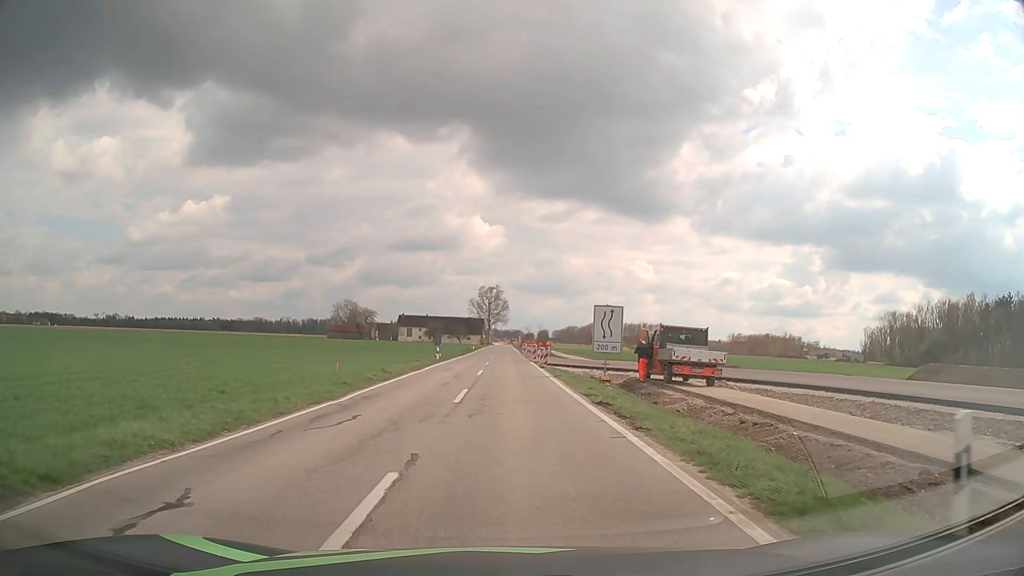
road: service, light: Day
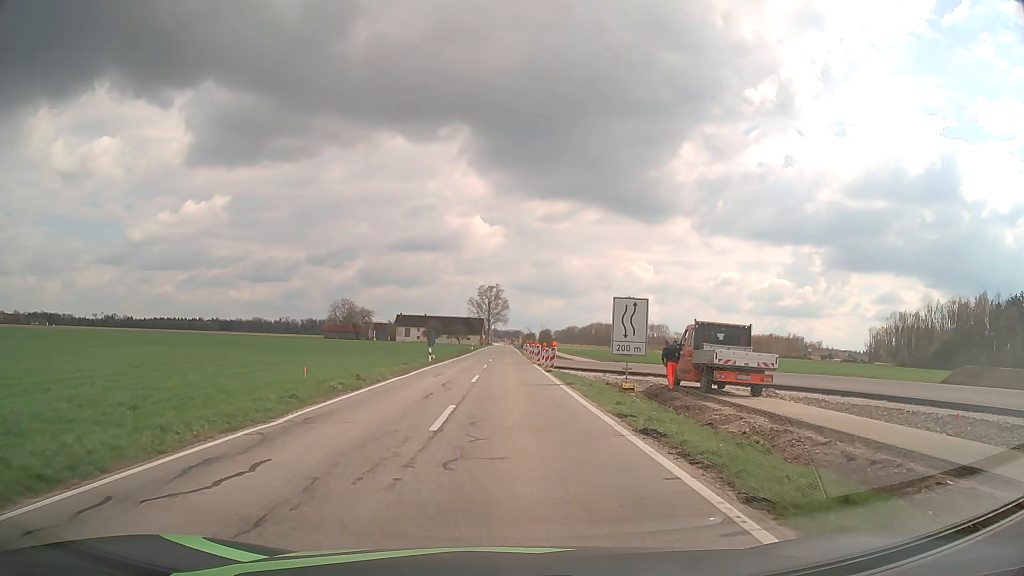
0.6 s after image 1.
(0.0, +5.1) m; 0°
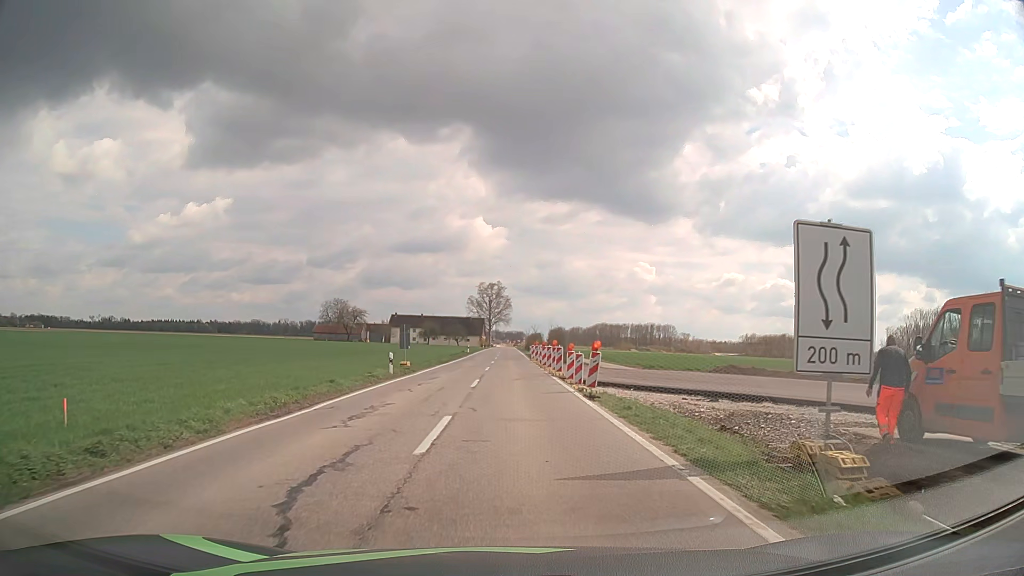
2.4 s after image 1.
(0.0, +15.2) m; 0°
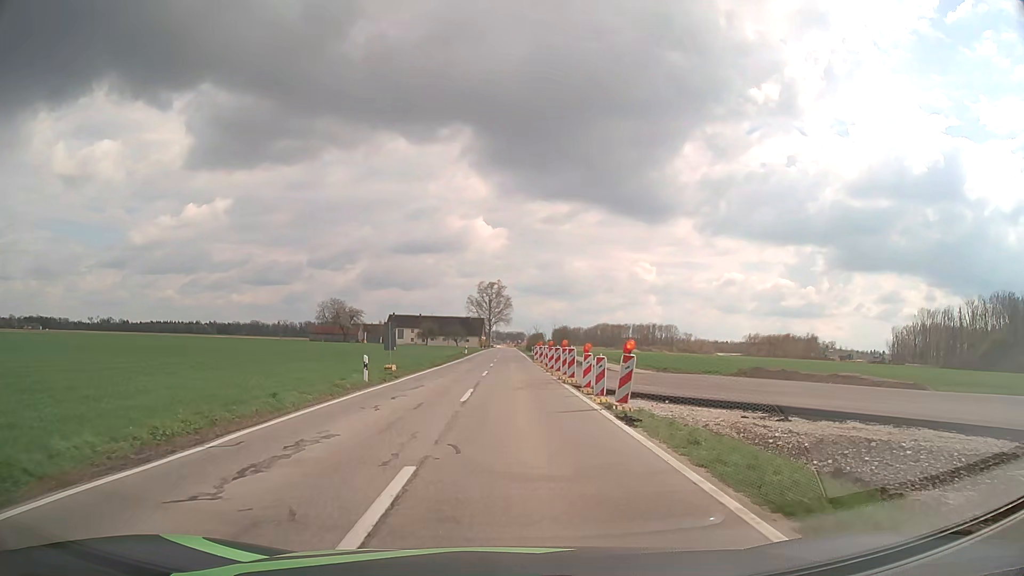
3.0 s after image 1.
(0.0, +5.1) m; 0°
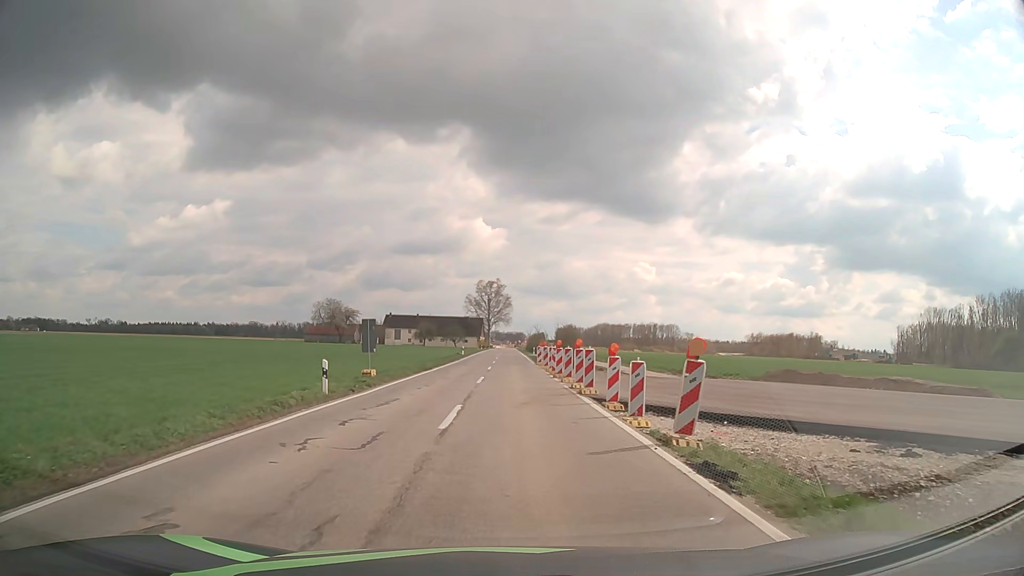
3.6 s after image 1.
(0.0, +5.0) m; 0°
(0, +10) (0, +20) (0, +30) (0, +40) (0, +50) (+1, +60) (+1, +70) (+1, +80) (+1, +90) (+1, +100) m
